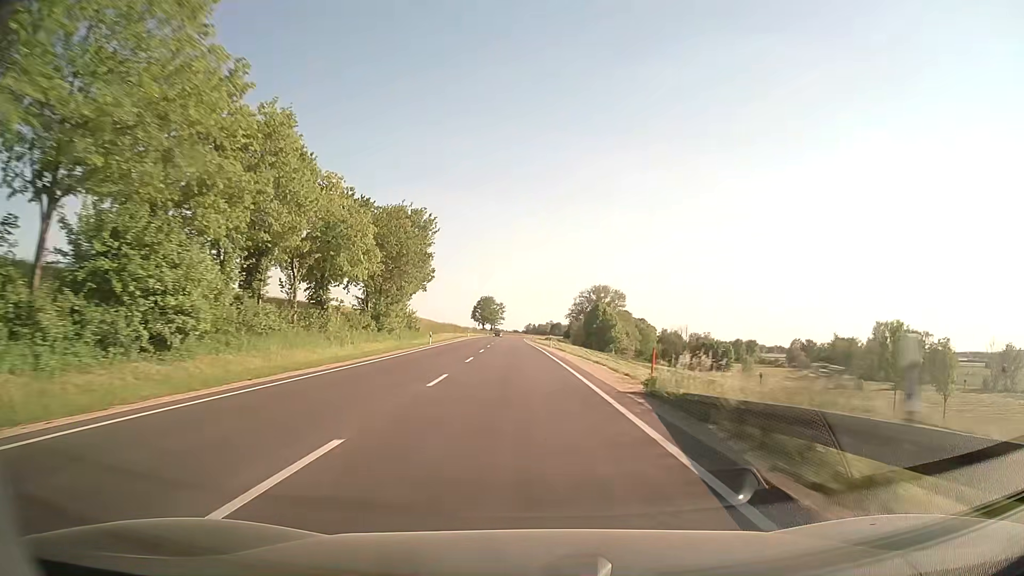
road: secondary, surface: asphalt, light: Day
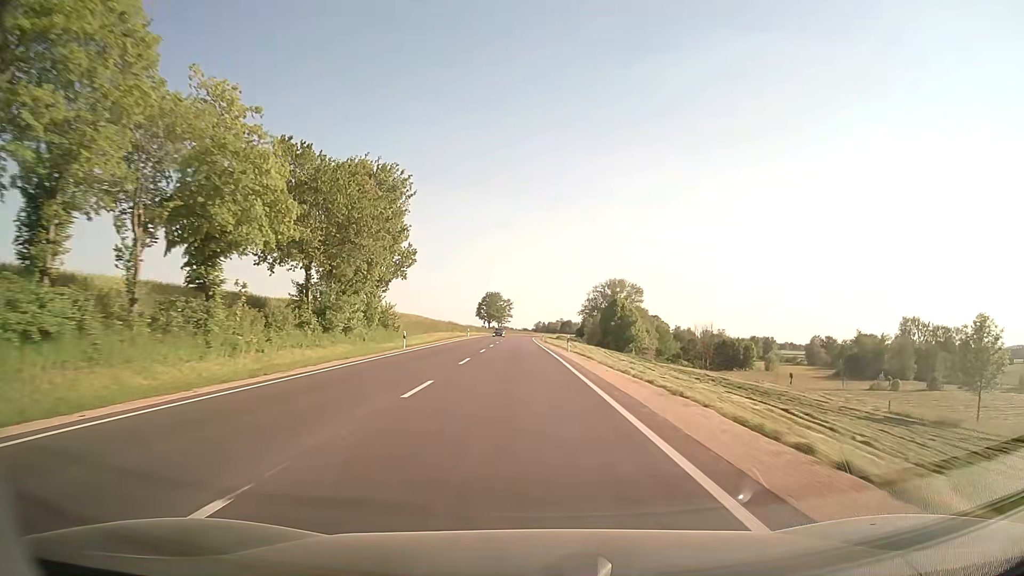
(-0.1, +15.0) m; -1°
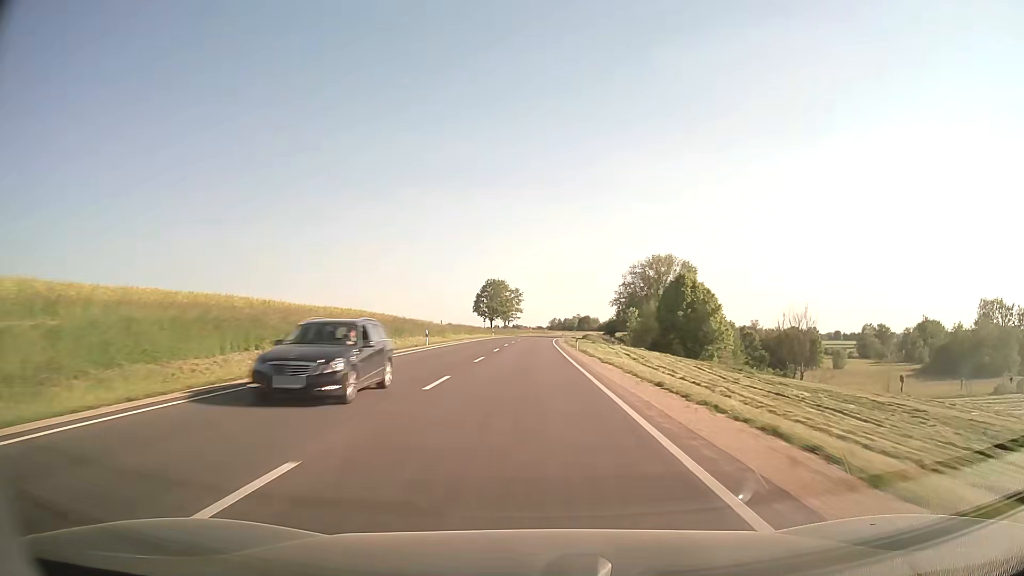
(-0.7, +45.9) m; -1°
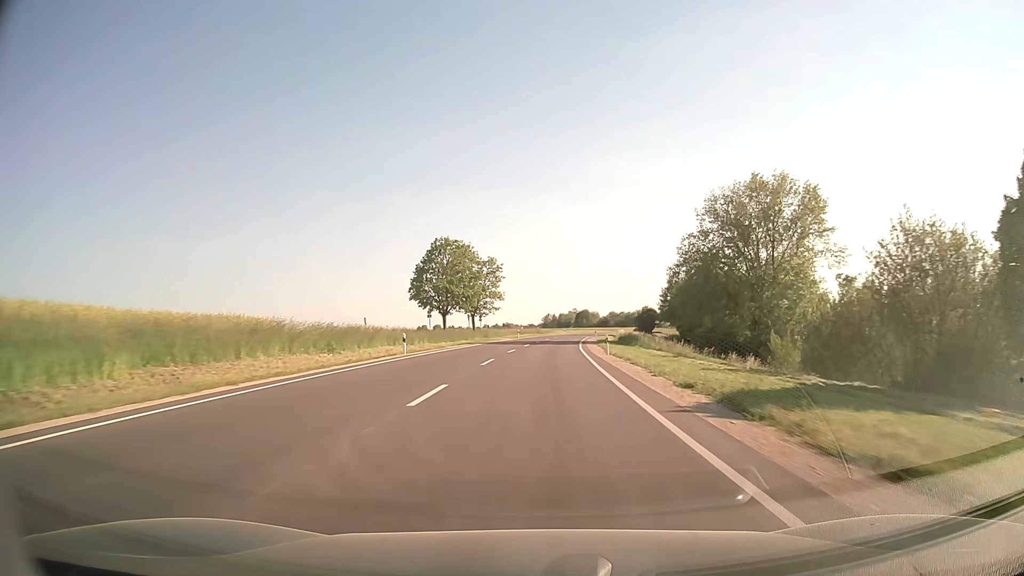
(+0.2, +63.2) m; +1°
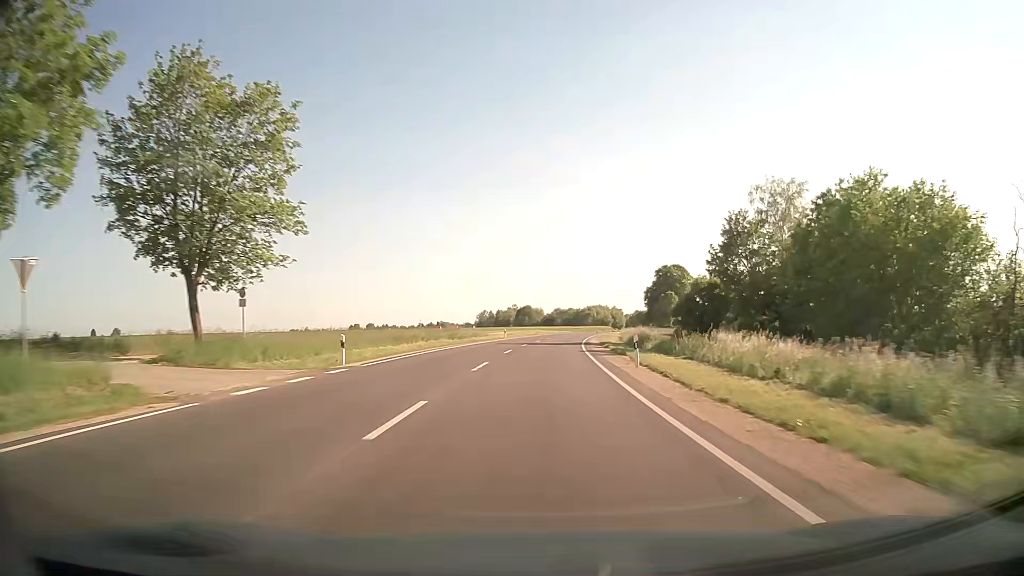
(+2.1, +63.2) m; +5°
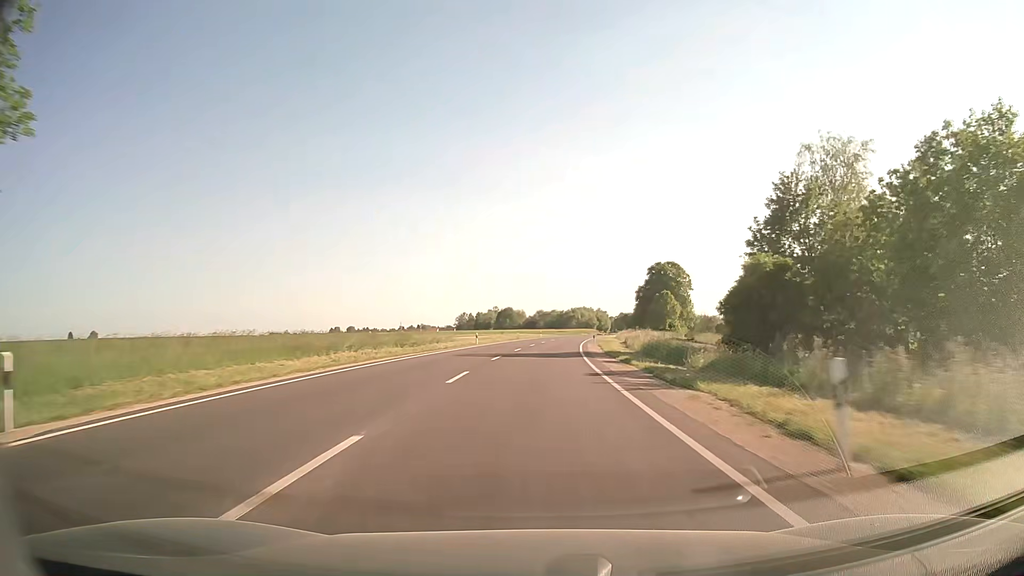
(+0.2, +15.8) m; +2°
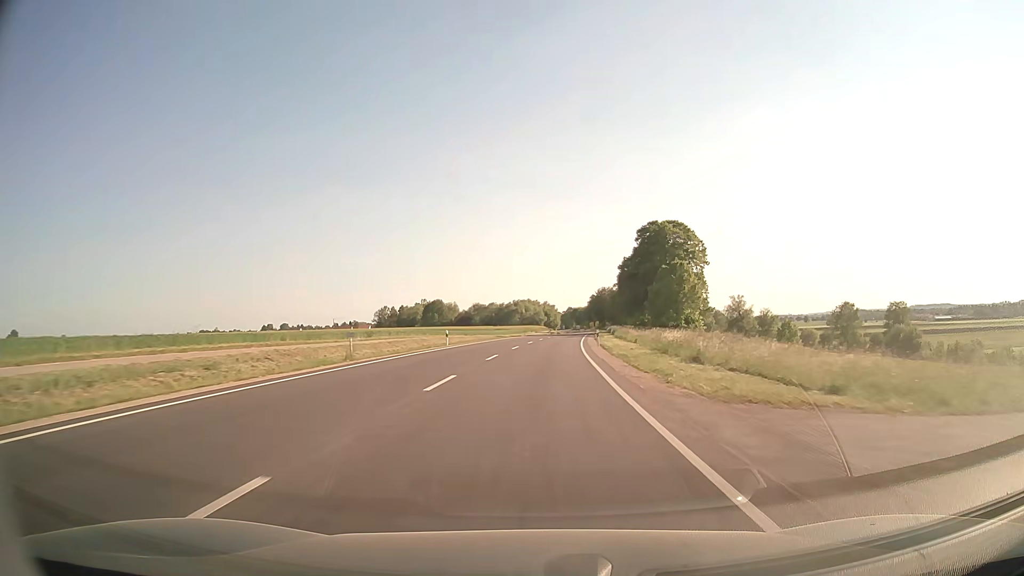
(+2.9, +62.0) m; +5°
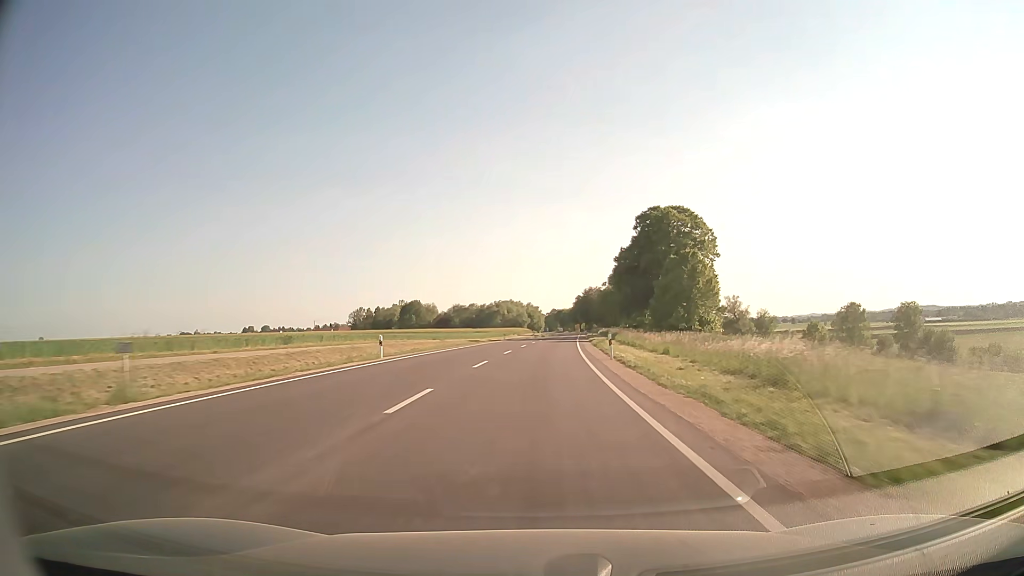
(+0.2, +15.2) m; +1°
(0, +10) (0, +20) (+1, +30) (+1, +40) (+1, +50) (+2, +60) (+3, +70) (+3, +80) (+4, +90) (+4, +100) m
